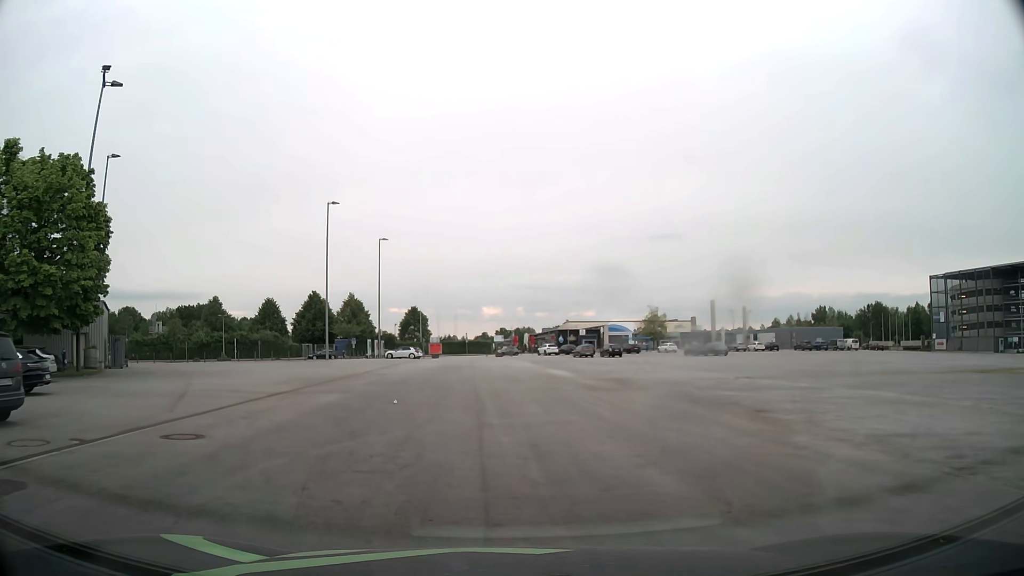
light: Day
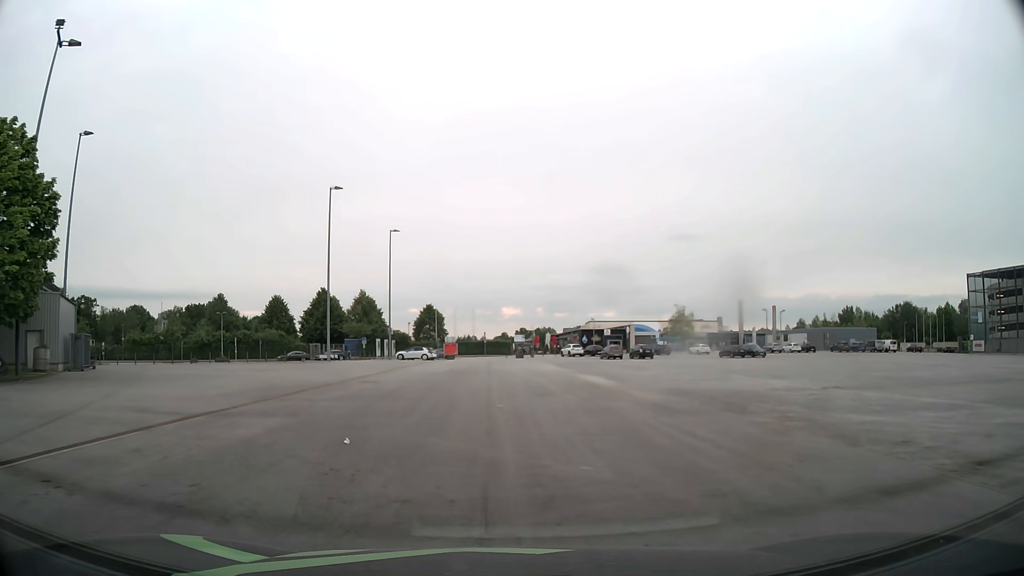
(-0.2, +7.0) m; -3°
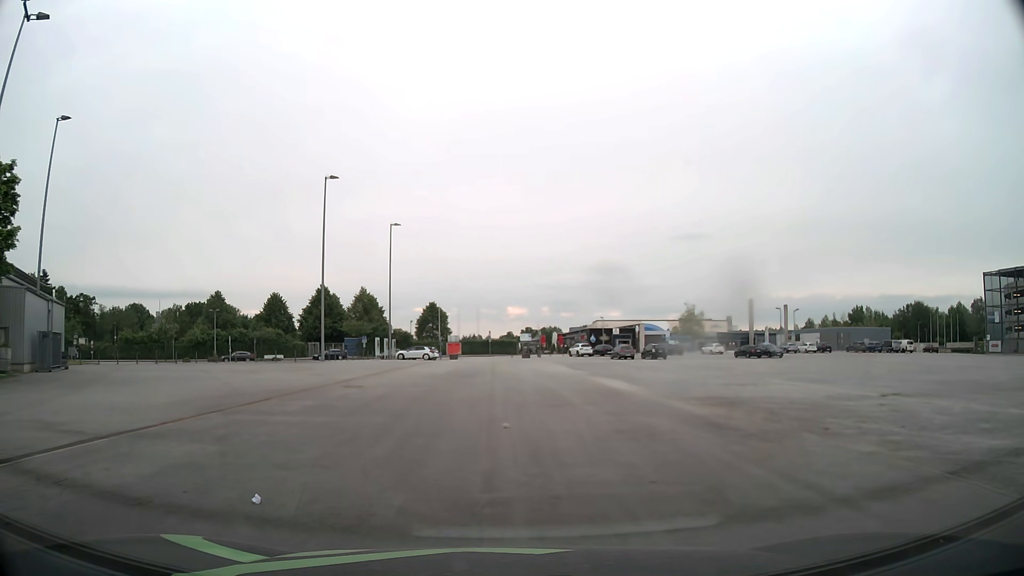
(0.0, +3.8) m; -1°
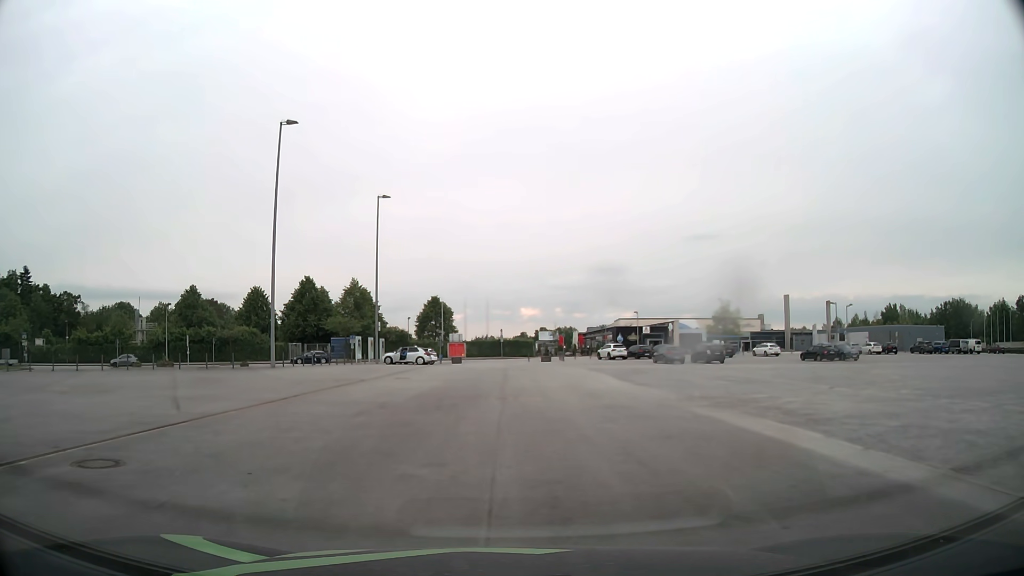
(-0.1, +15.6) m; -1°
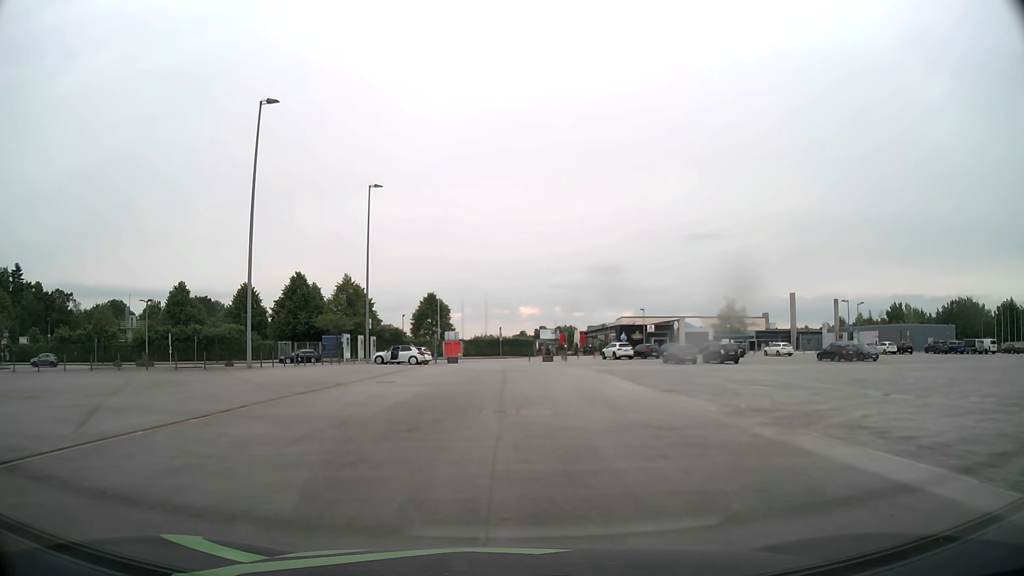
(0.0, +3.9) m; 0°
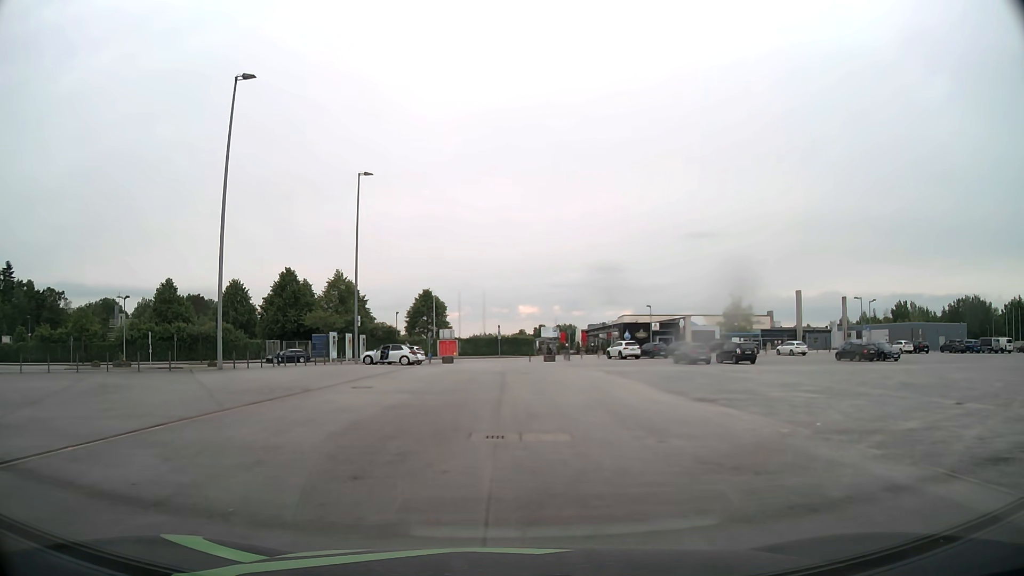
(0.0, +4.0) m; 0°
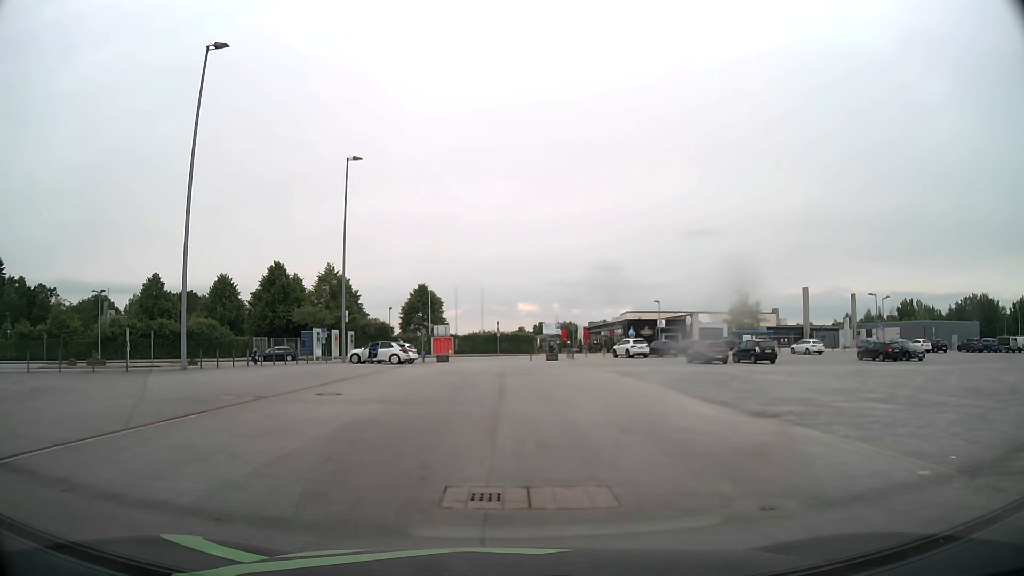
(0.0, +4.1) m; 0°
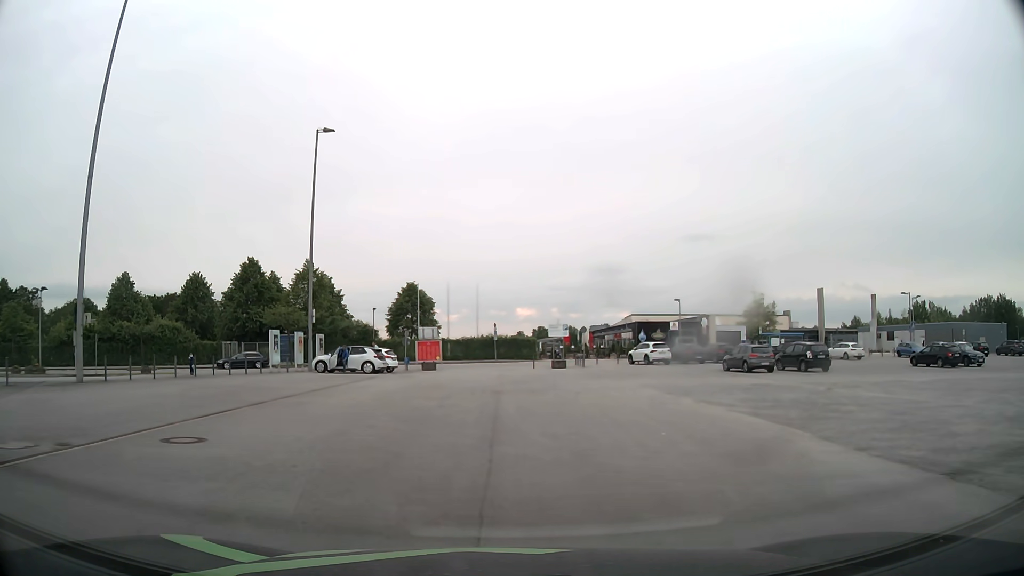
(0.0, +8.4) m; +1°
